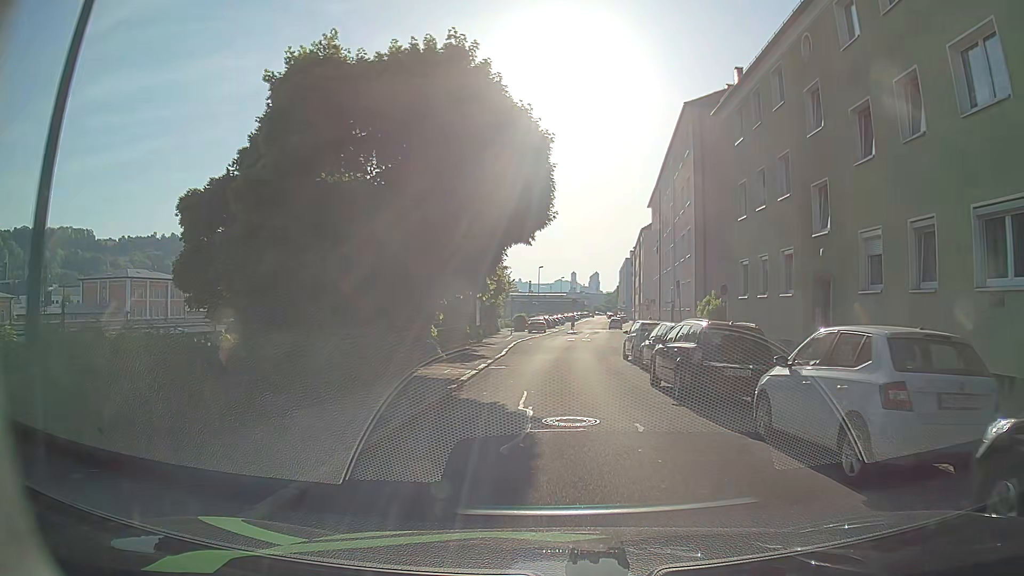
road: residential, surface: asphalt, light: Day
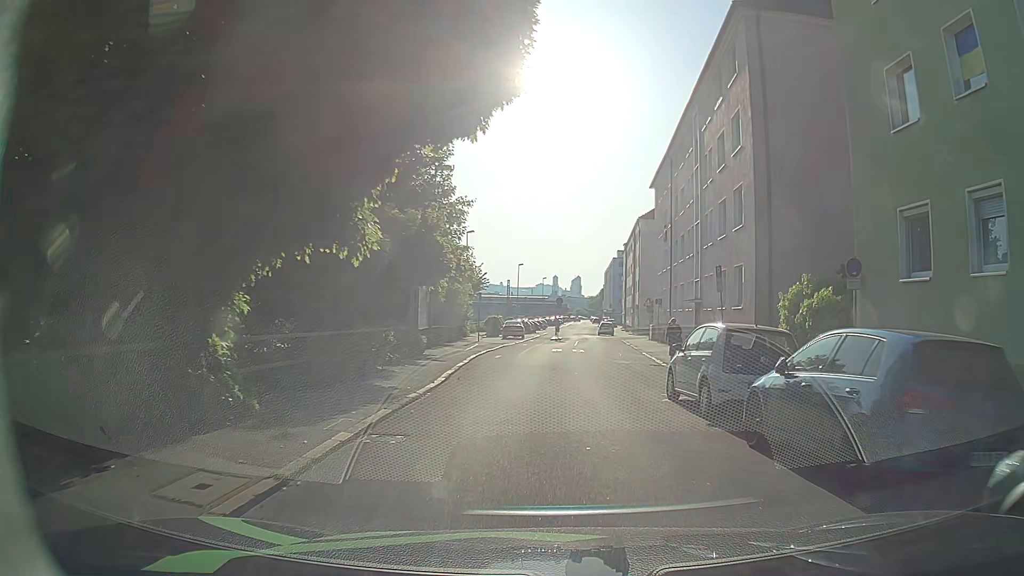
(+0.1, +12.7) m; +3°
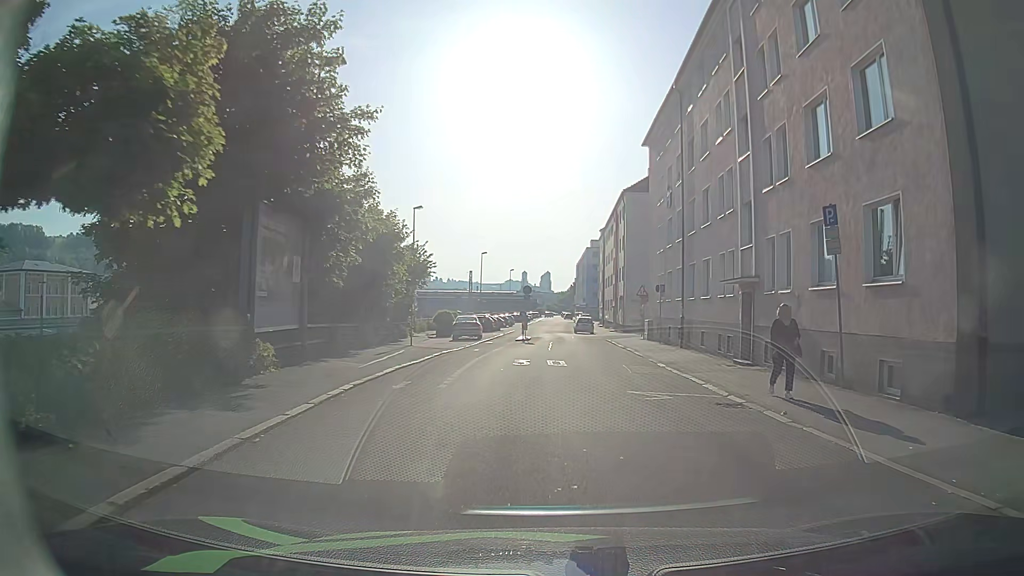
(0.0, +12.8) m; 0°
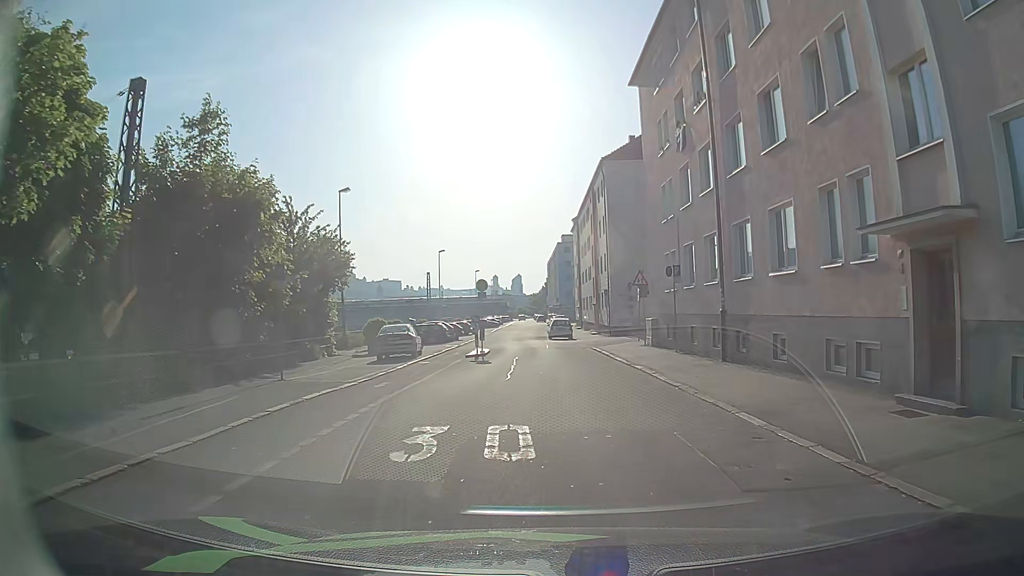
(+0.6, +12.1) m; +4°
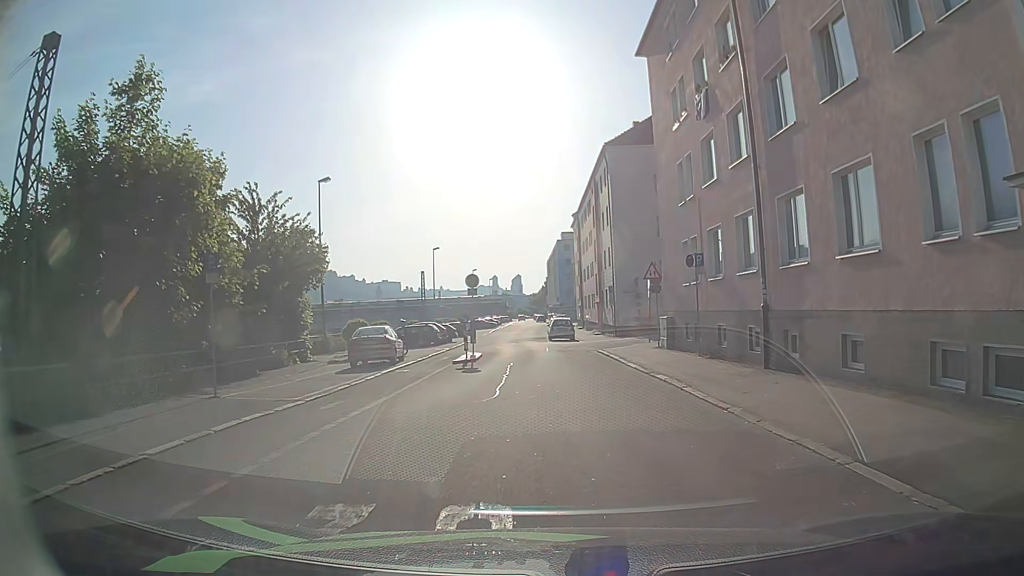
(0.0, +3.9) m; +1°
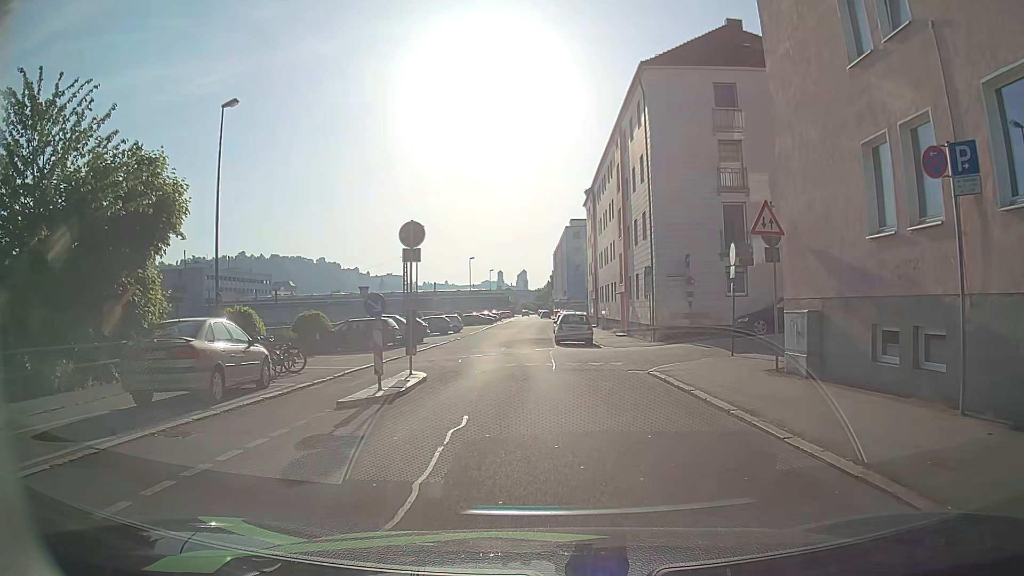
(-0.2, +13.9) m; -2°
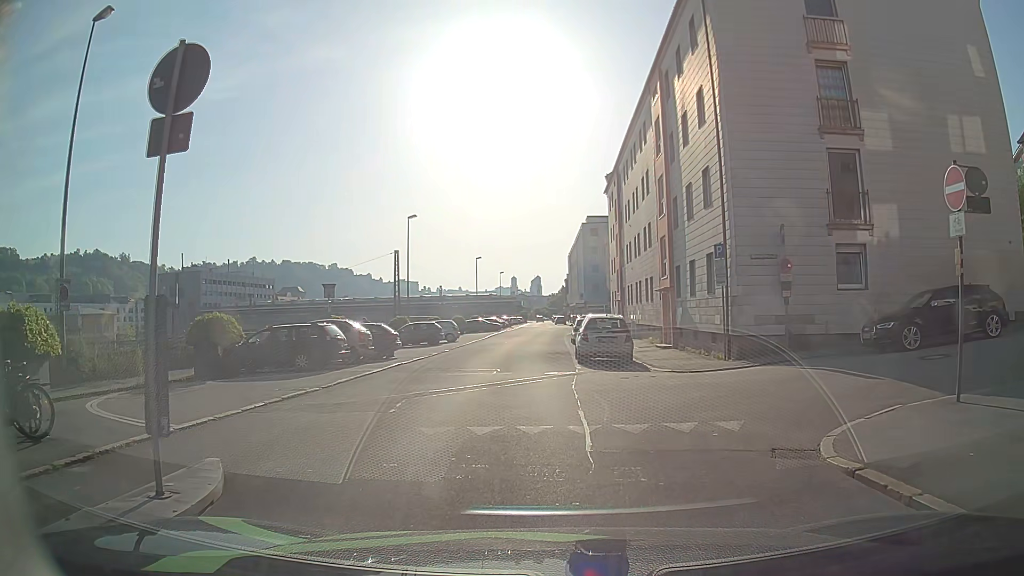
(+0.1, +10.4) m; -1°
